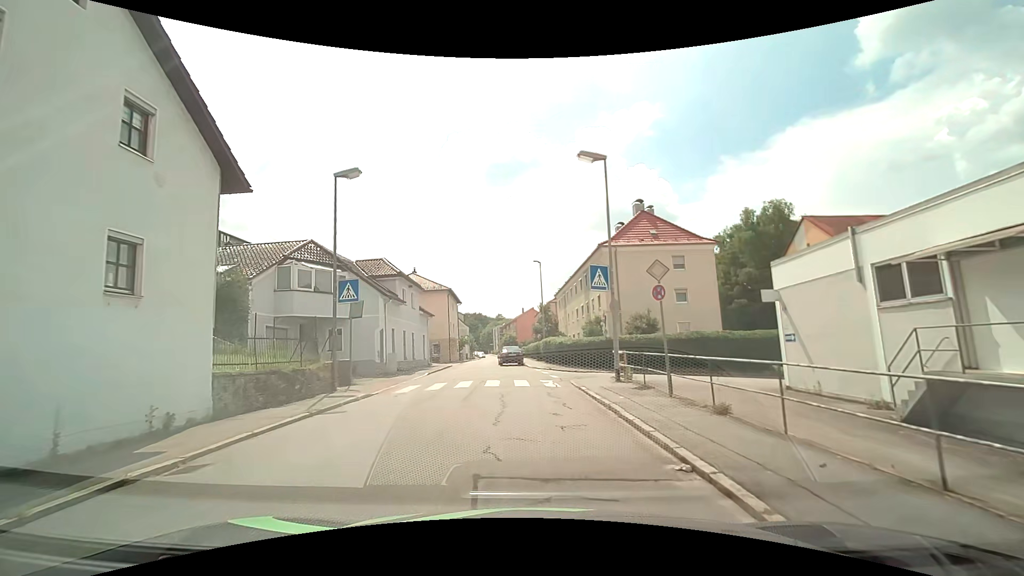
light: Day
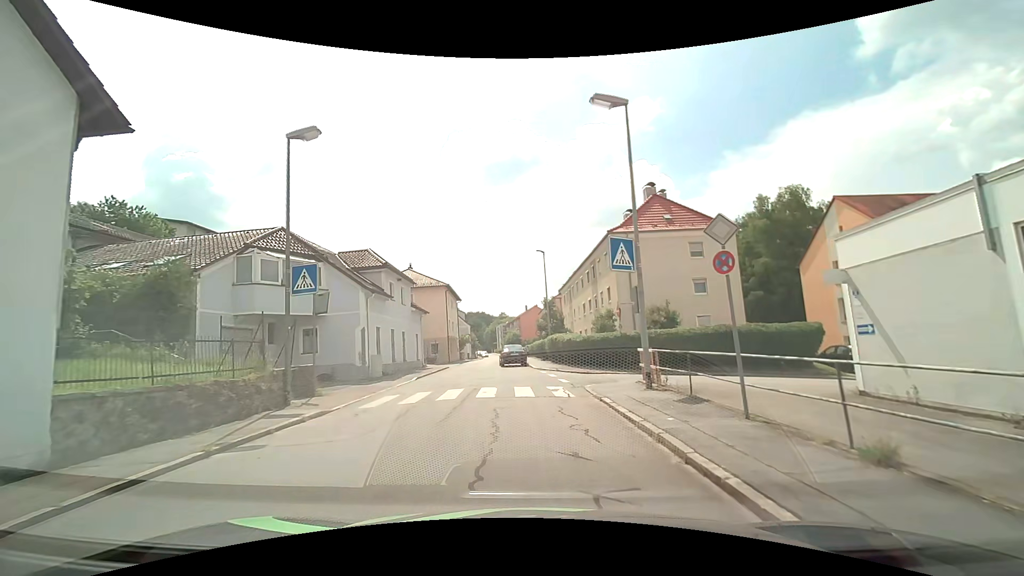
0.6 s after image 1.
(0.0, +3.8) m; 0°
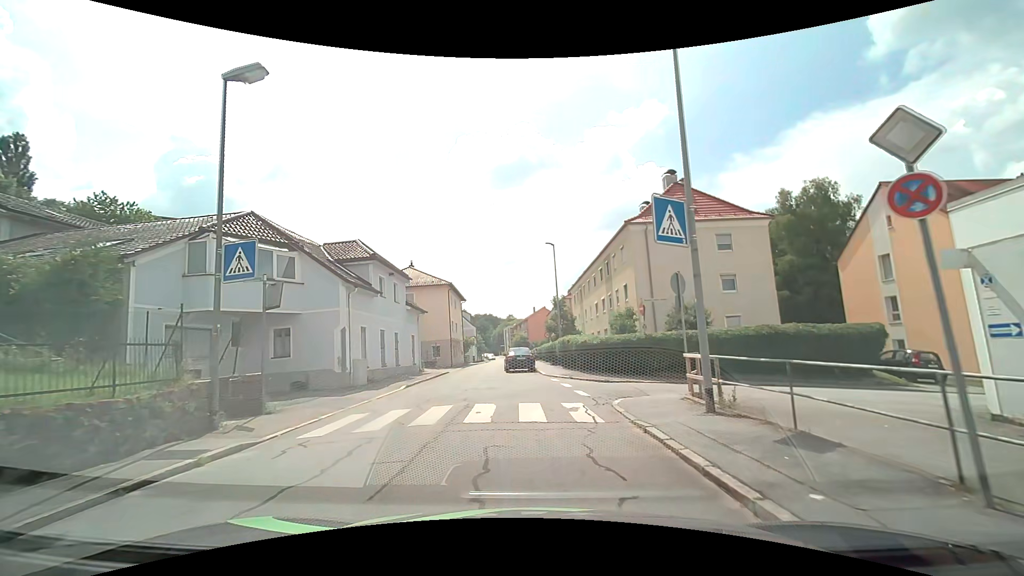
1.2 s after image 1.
(-0.1, +3.7) m; 0°
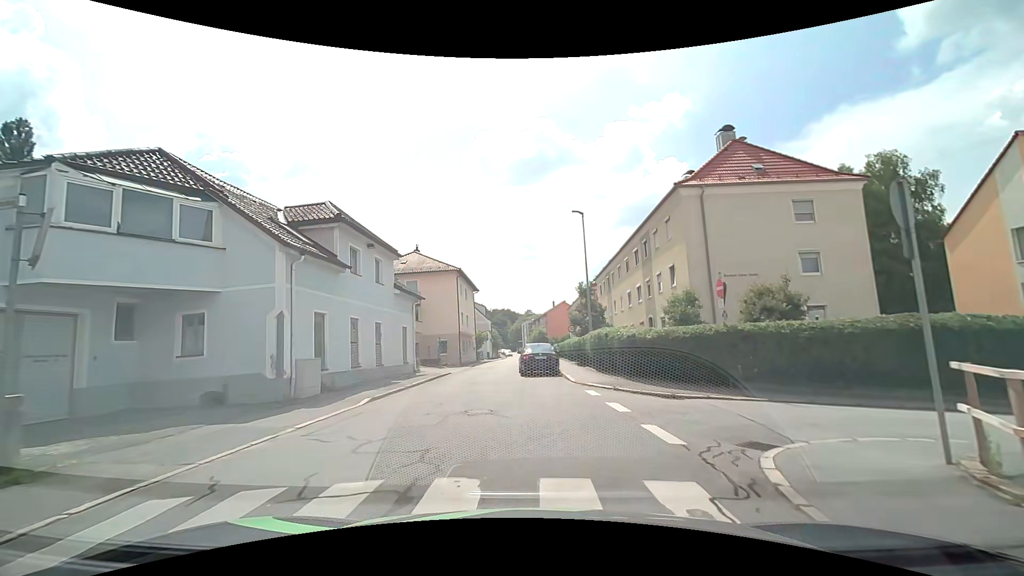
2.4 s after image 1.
(-0.3, +7.0) m; -4°
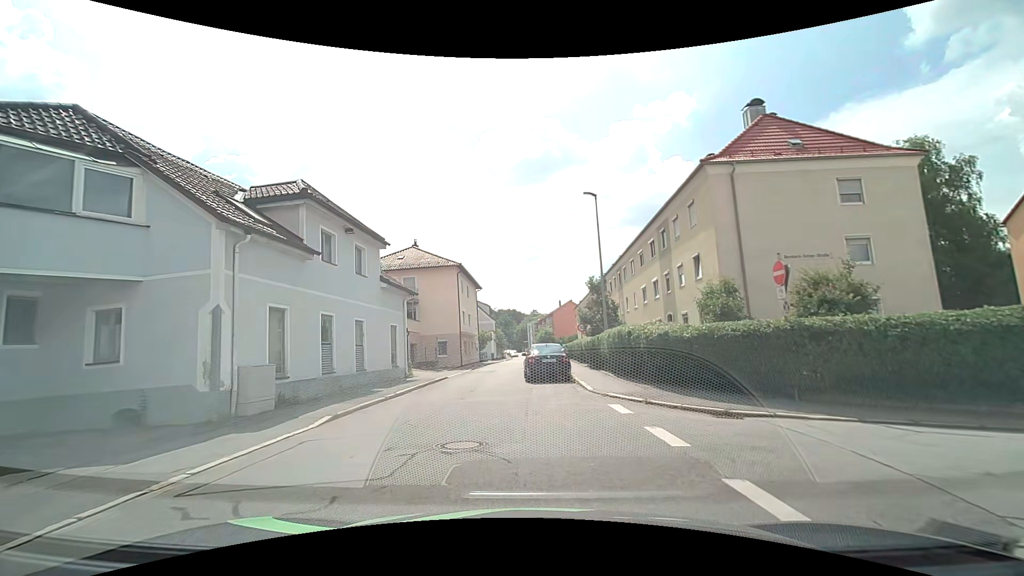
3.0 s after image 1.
(0.0, +3.2) m; 0°
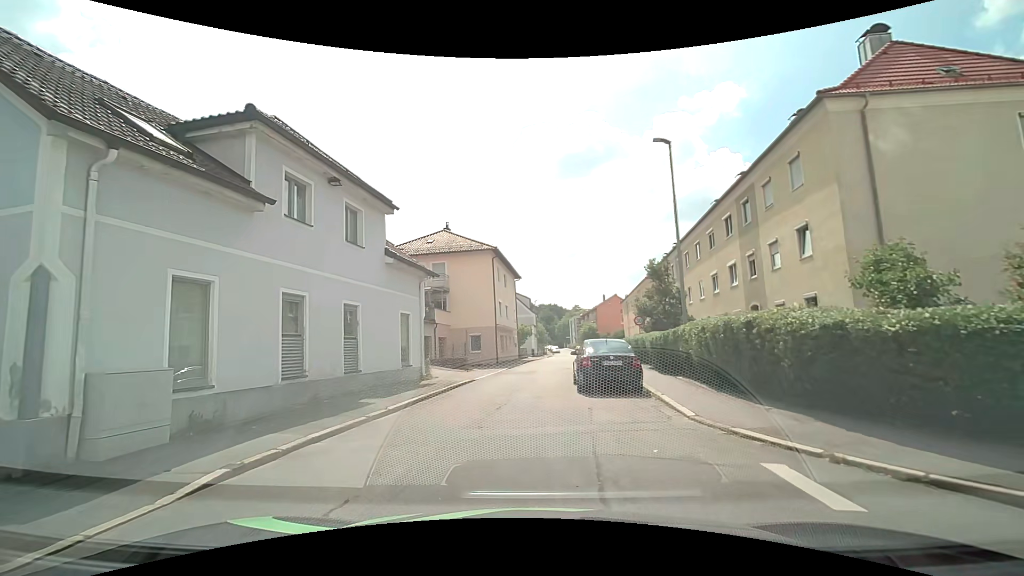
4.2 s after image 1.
(-0.2, +5.3) m; -3°
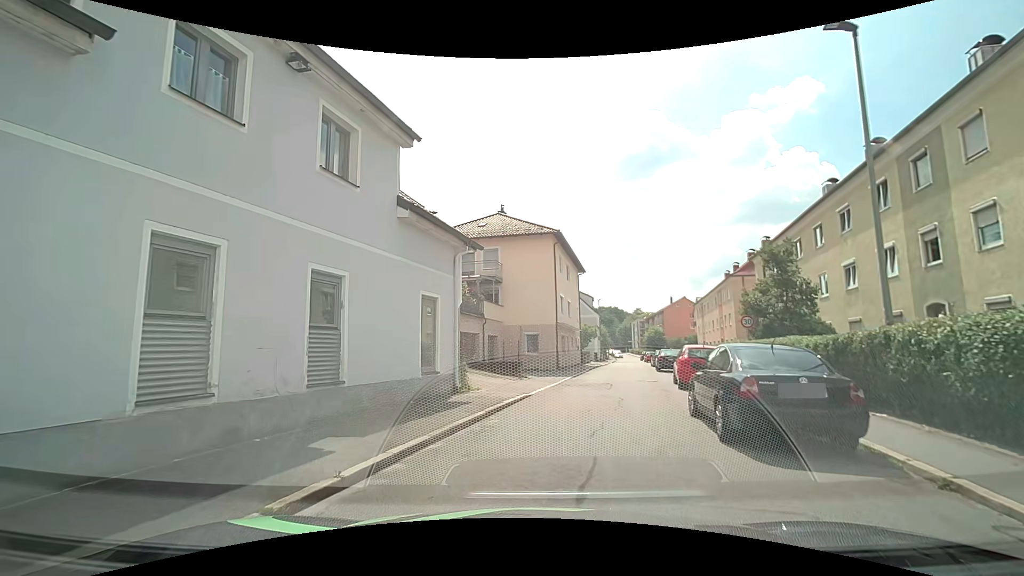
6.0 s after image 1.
(-0.6, +6.0) m; -8°
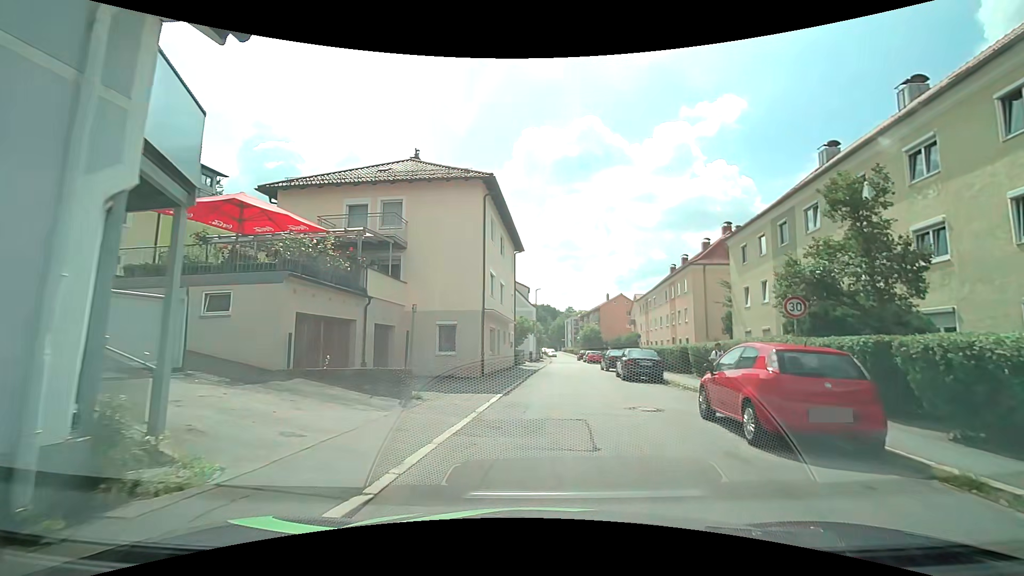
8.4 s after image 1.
(+0.2, +10.4) m; +6°
